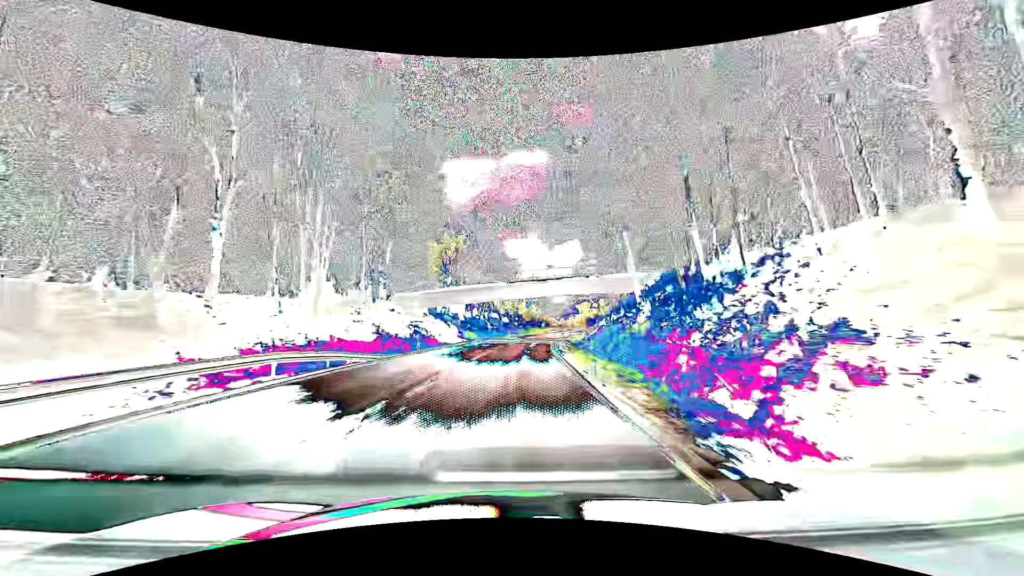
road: primary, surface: asphalt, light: Day
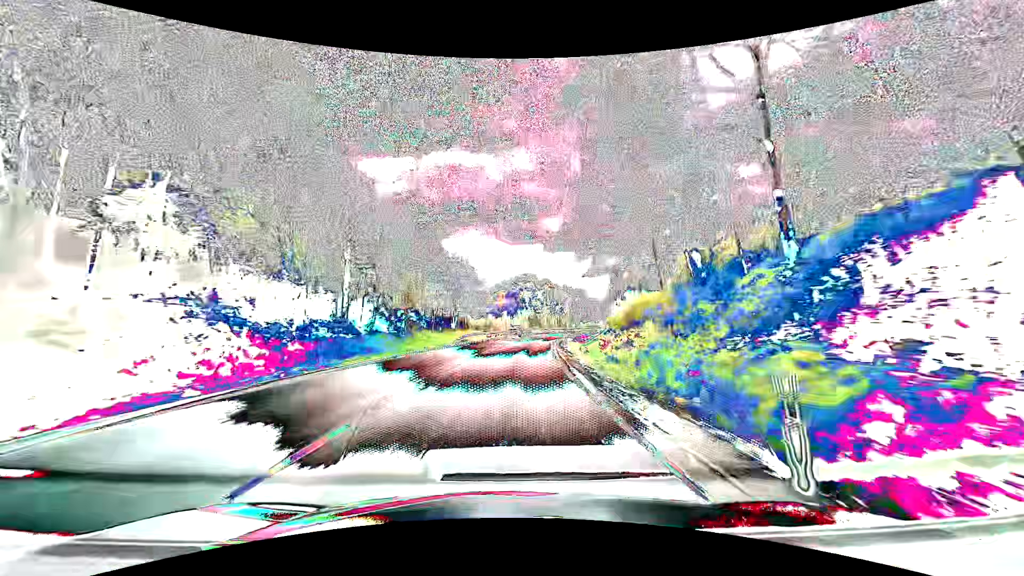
(+5.8, +78.8) m; +9°
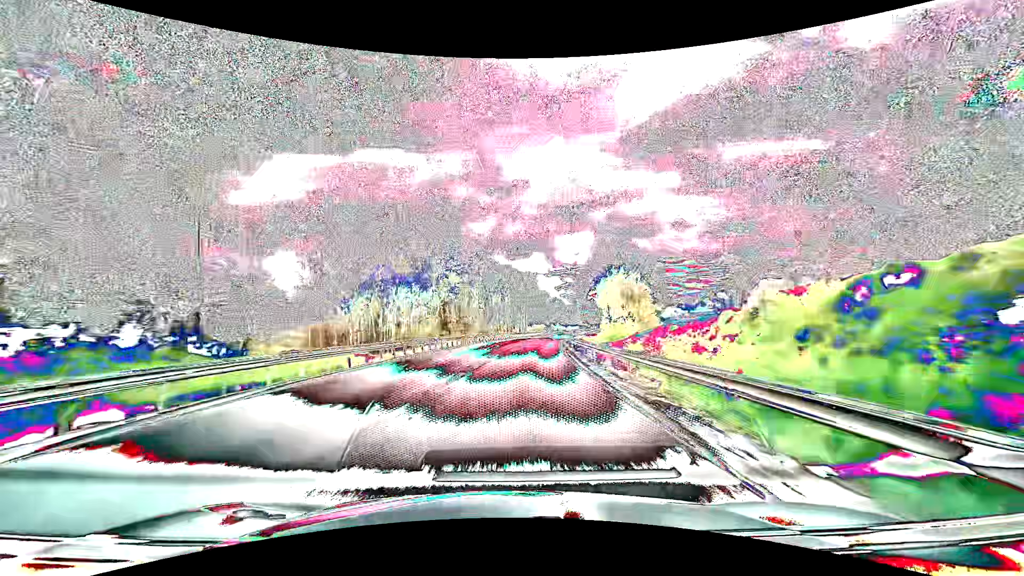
(+4.4, +63.2) m; +8°
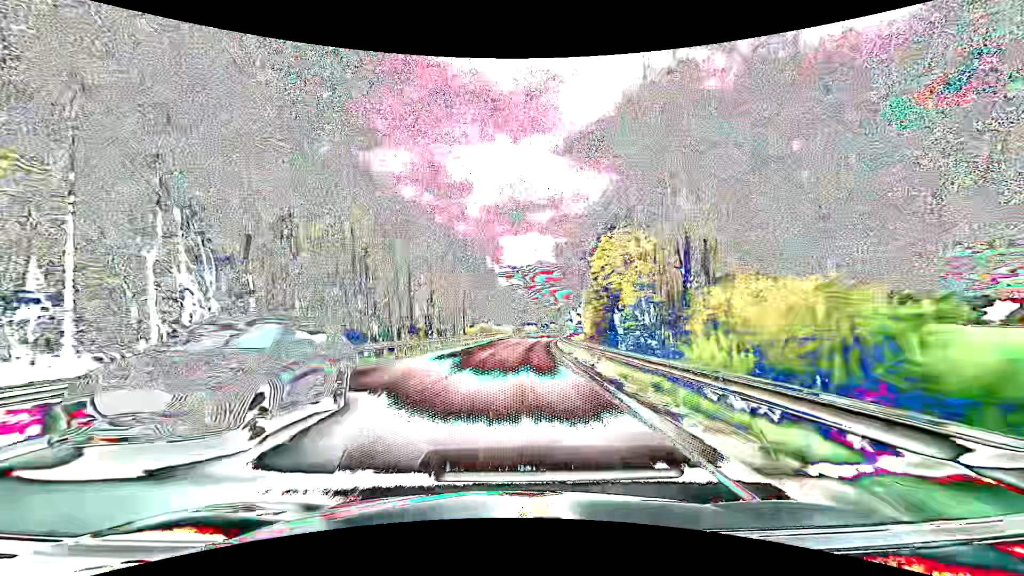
(+2.8, +47.4) m; +6°
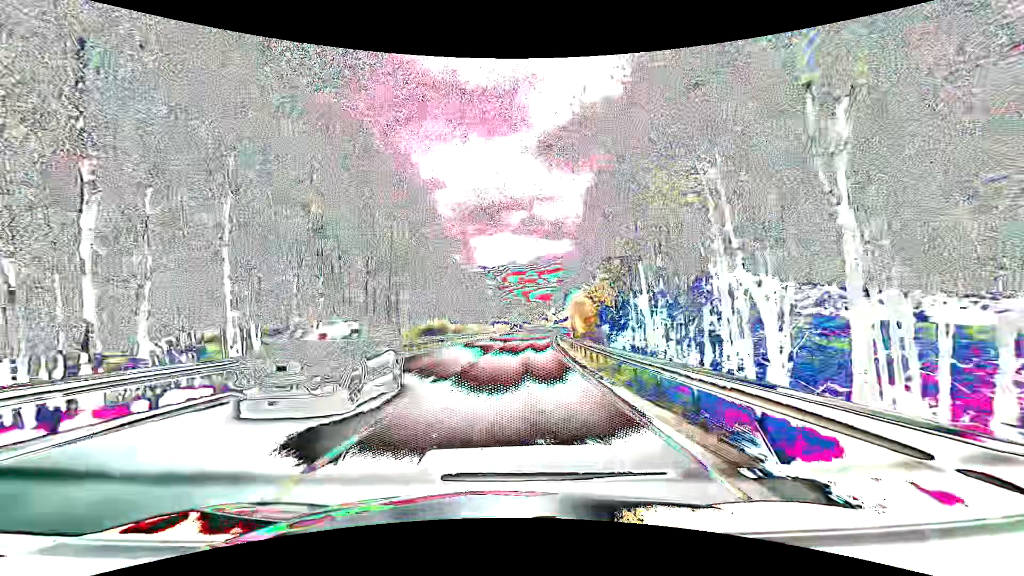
(+0.9, +31.7) m; +3°
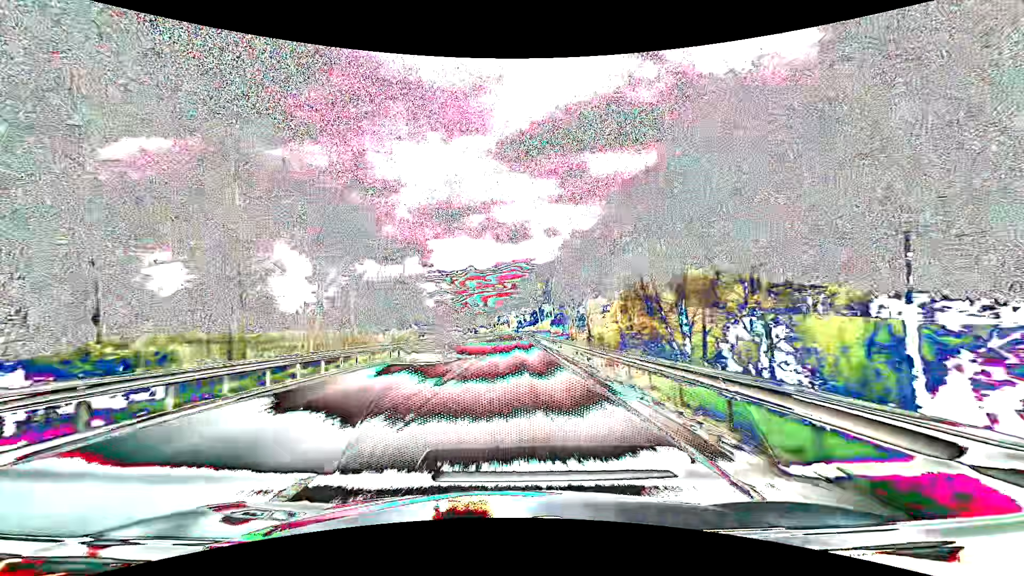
(+3.5, +63.3) m; +5°
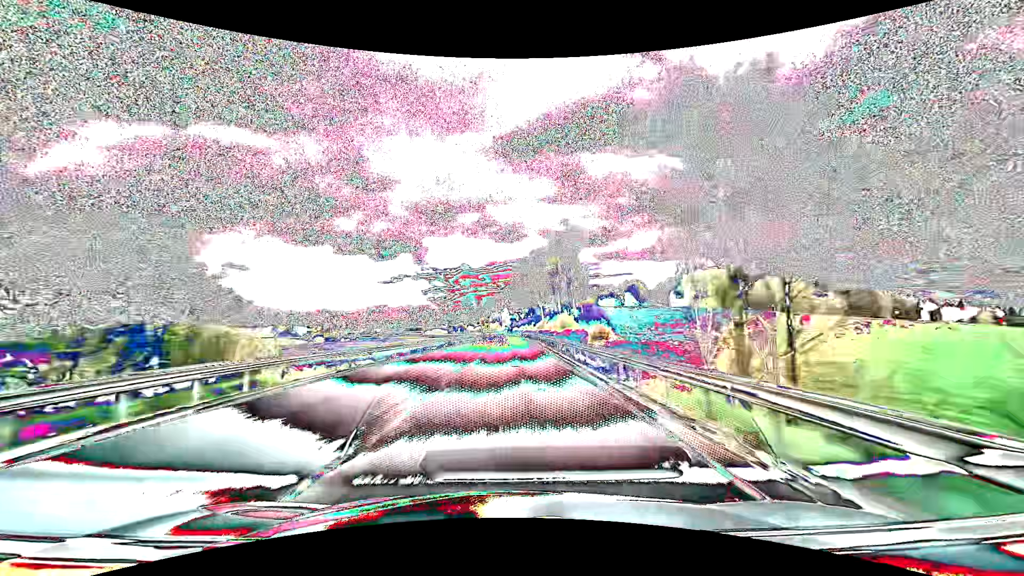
(+0.4, +47.5) m; +1°
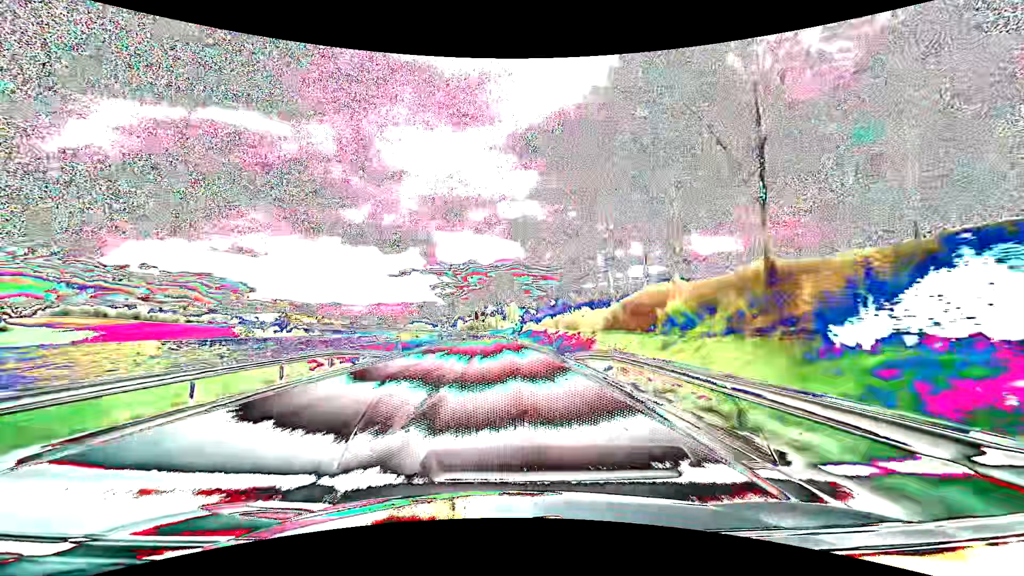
(+0.2, +79.0) m; -1°
(0, +10) (0, +20) (0, +30) (-1, +40) (-1, +50) (-2, +60) (-2, +70) (-3, +80) (-4, +90) (-6, +100) m
